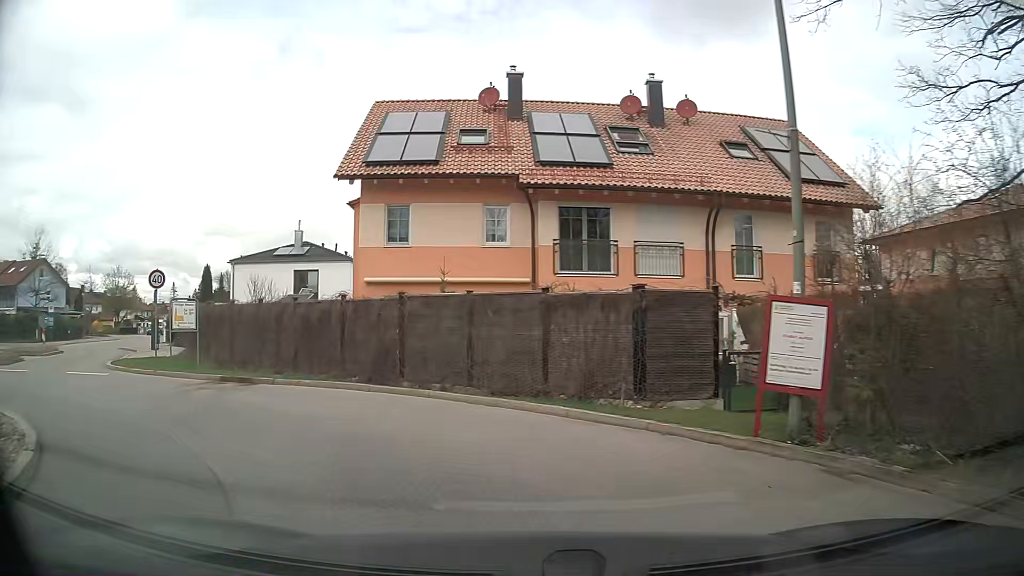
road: tertiary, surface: asphalt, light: Day
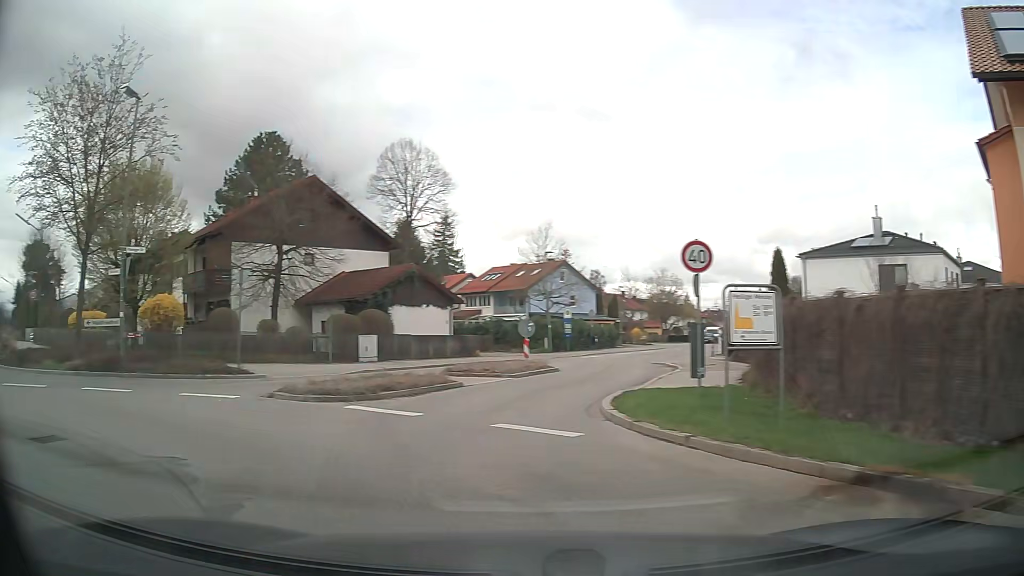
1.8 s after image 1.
(-3.2, +8.8) m; -48°
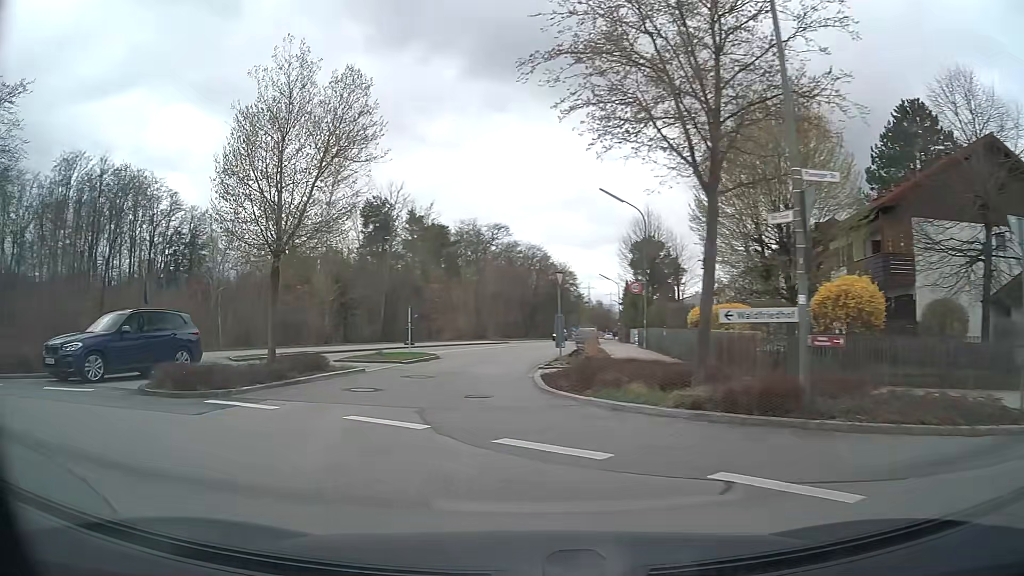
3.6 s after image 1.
(-4.9, +8.7) m; -52°
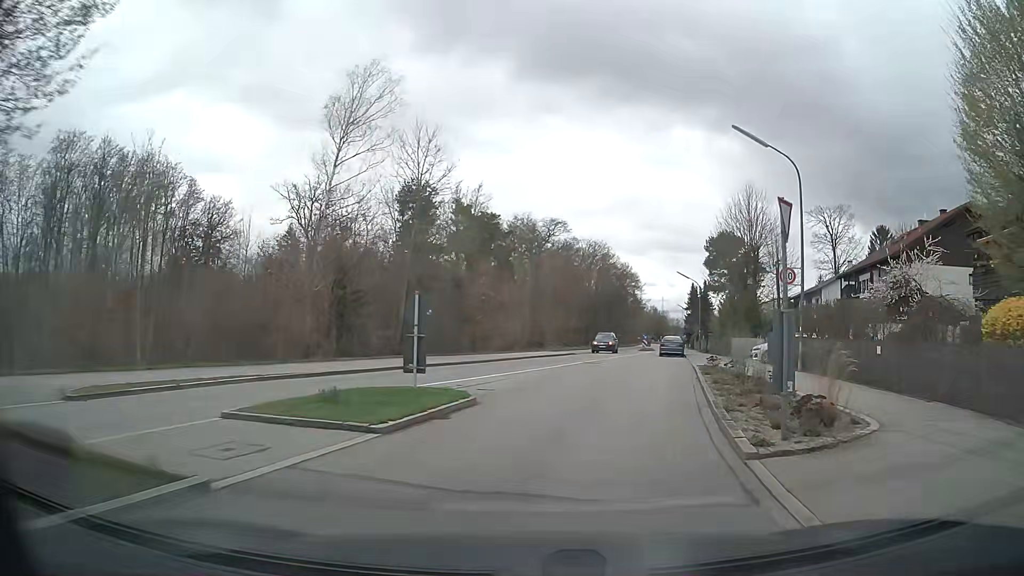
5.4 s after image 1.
(-1.8, +13.0) m; -7°
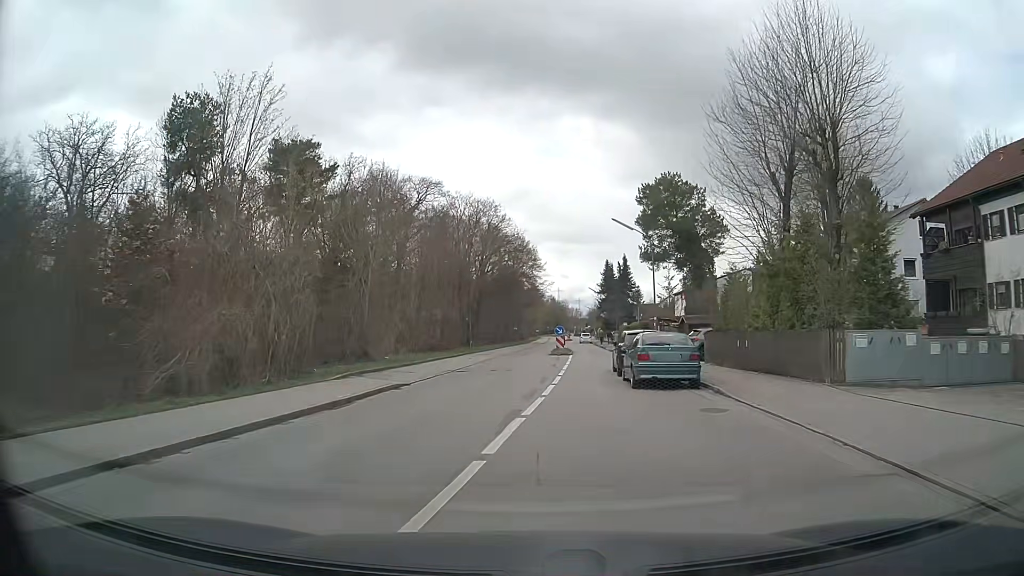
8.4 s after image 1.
(+4.0, +29.2) m; +10°
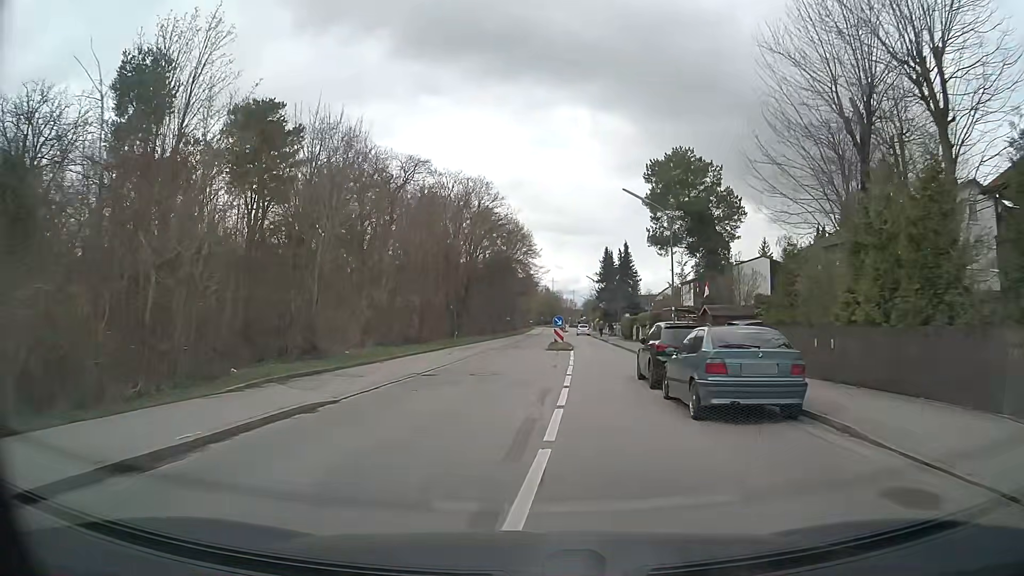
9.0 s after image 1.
(0.0, +6.6) m; +1°
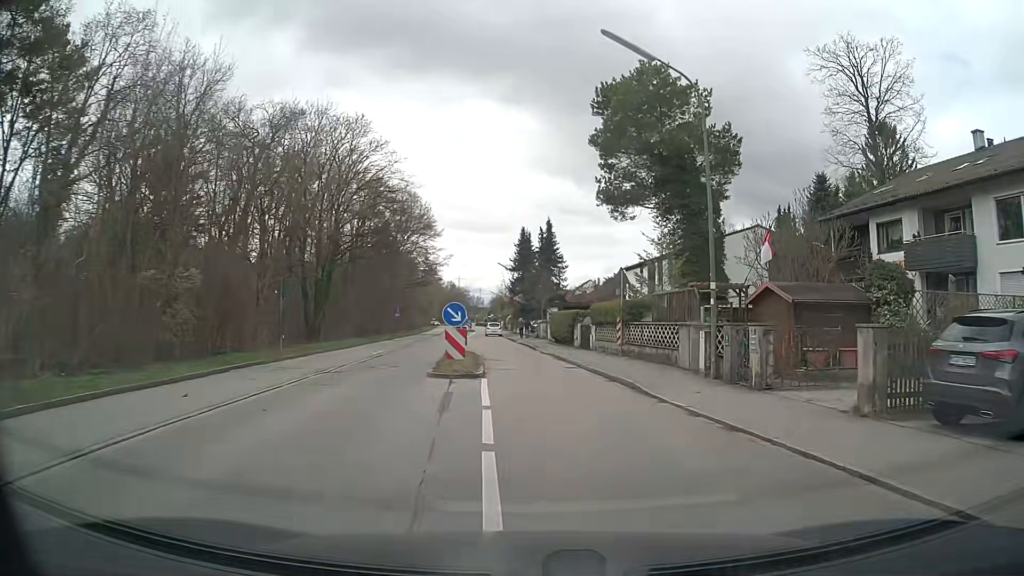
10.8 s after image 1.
(+0.8, +19.0) m; +8°
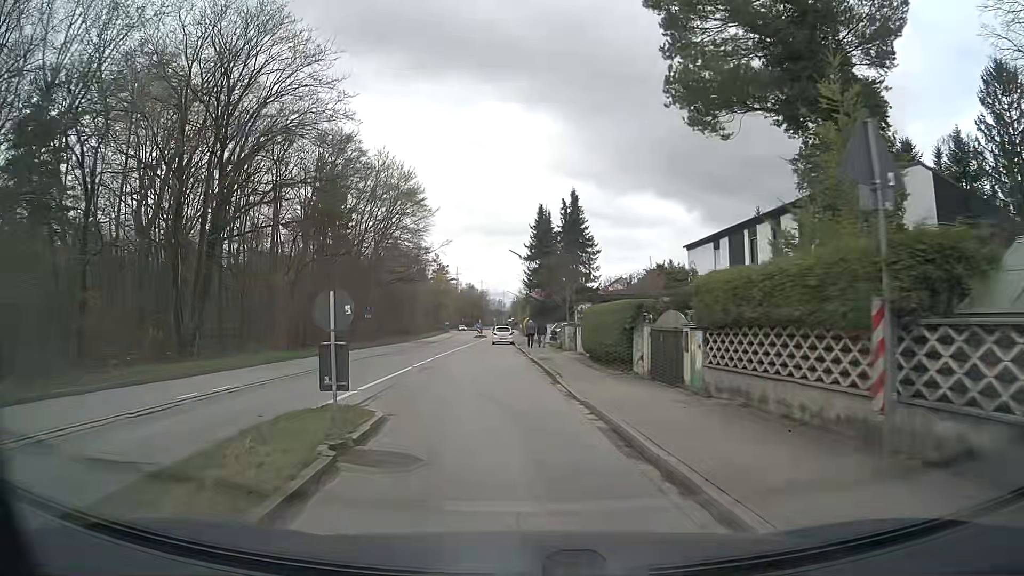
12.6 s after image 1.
(+0.5, +18.3) m; -1°
(0, +10) (-1, +20) (-3, +30) (-4, +40) (-5, +50) (-5, +60) (-5, +70) (-4, +80) (-4, +90) (-5, +100) m
